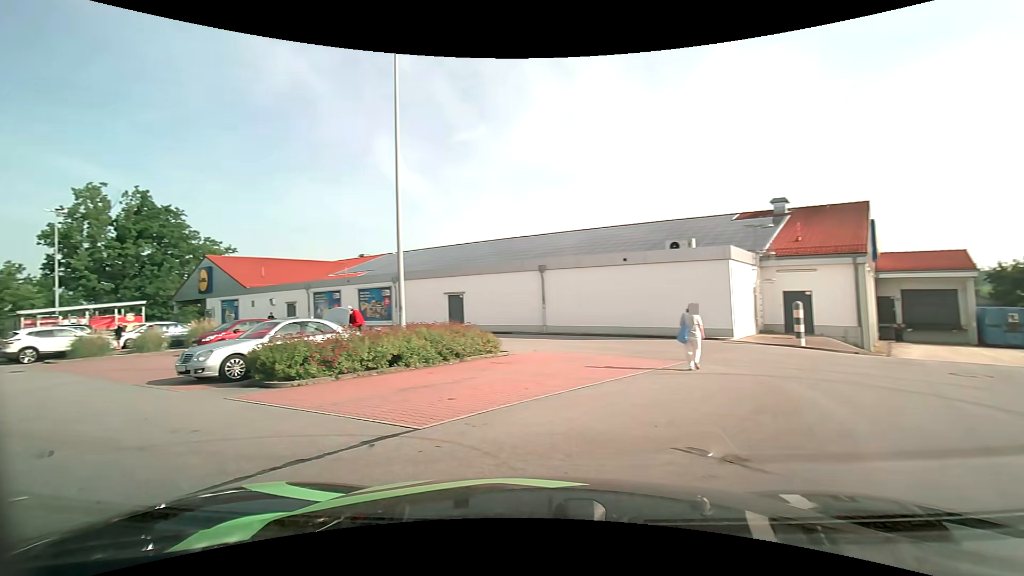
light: Day
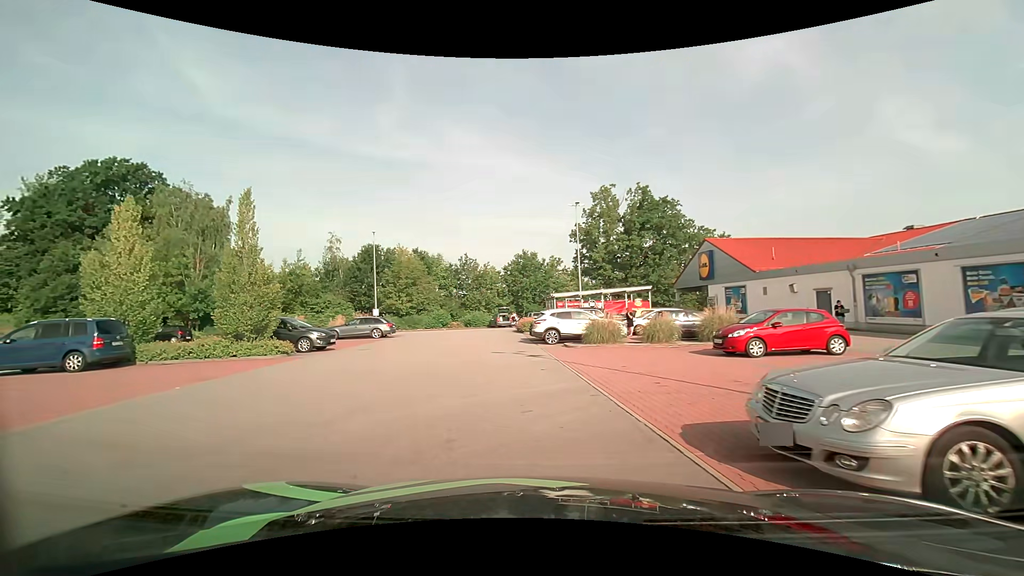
(-4.8, +7.8) m; -53°
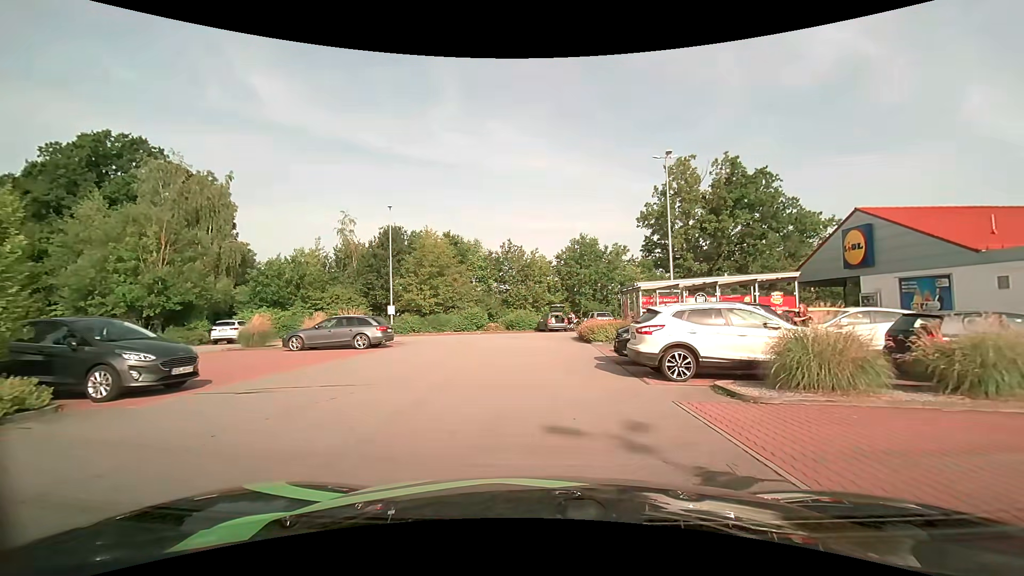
(-1.1, +12.5) m; -6°
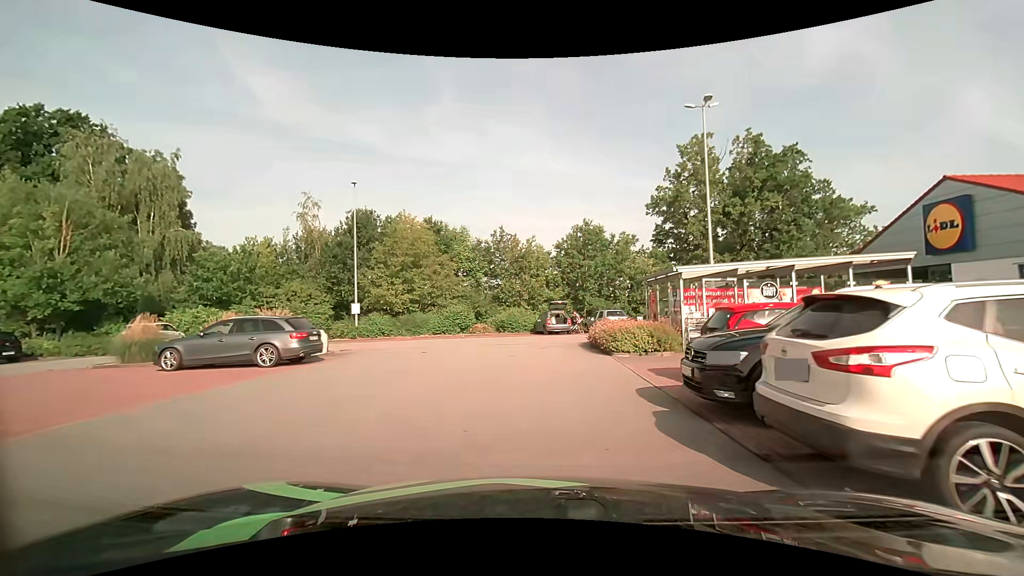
(0.0, +7.0) m; 0°
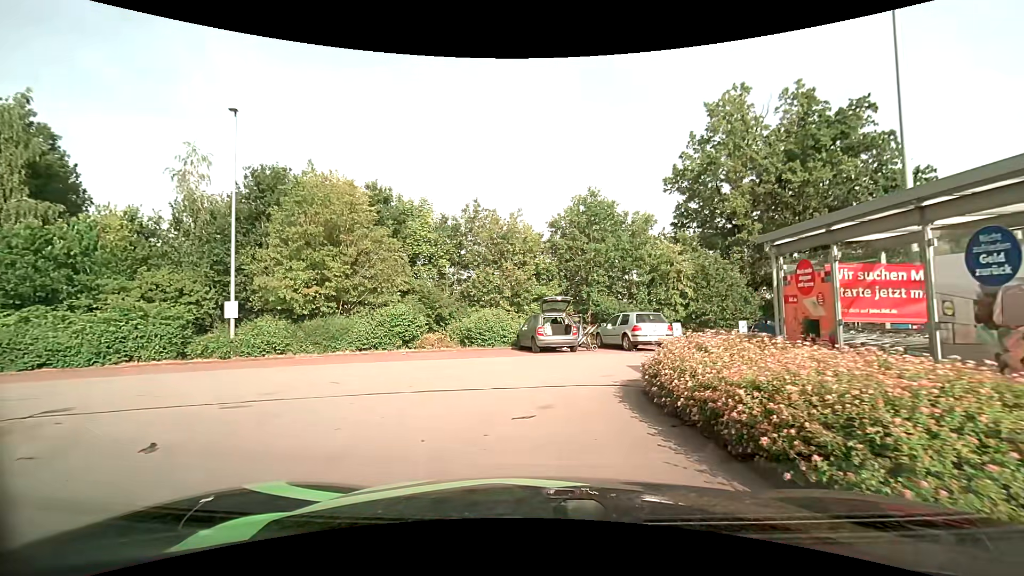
(+0.2, +11.7) m; +2°
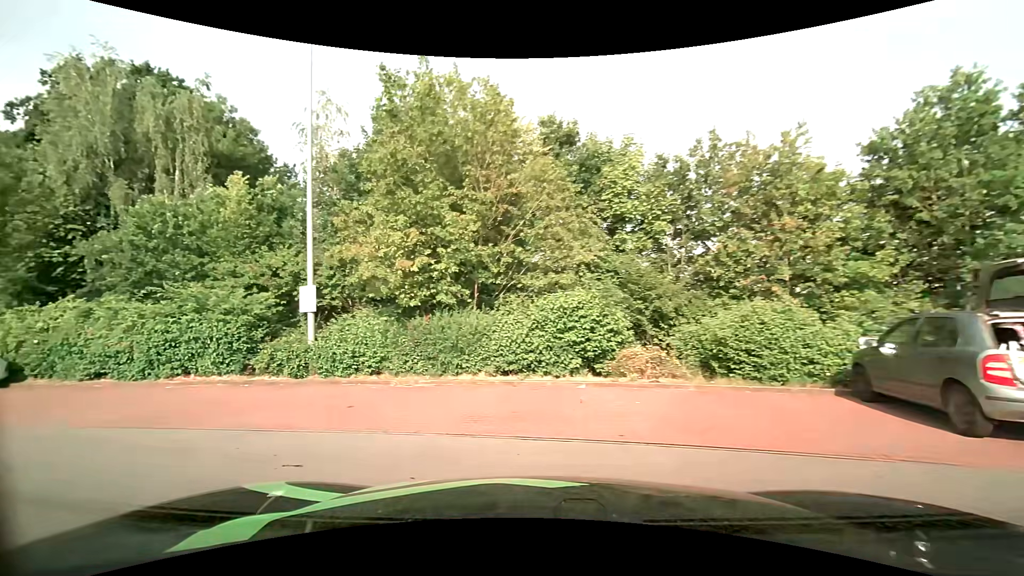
(-1.1, +10.8) m; -26°
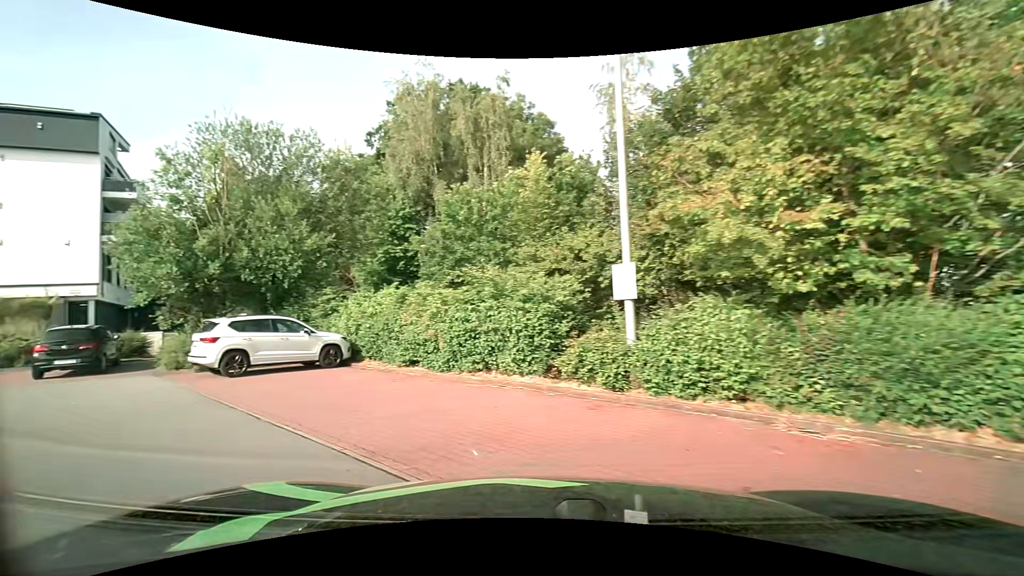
(-1.1, +4.2) m; -32°
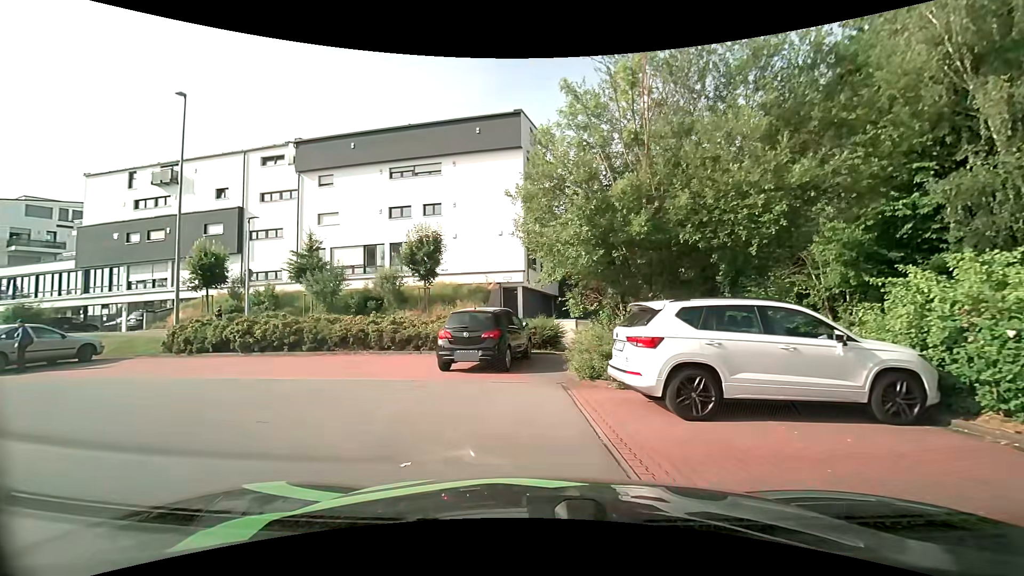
(-3.7, +7.2) m; -43°
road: service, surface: asphalt
